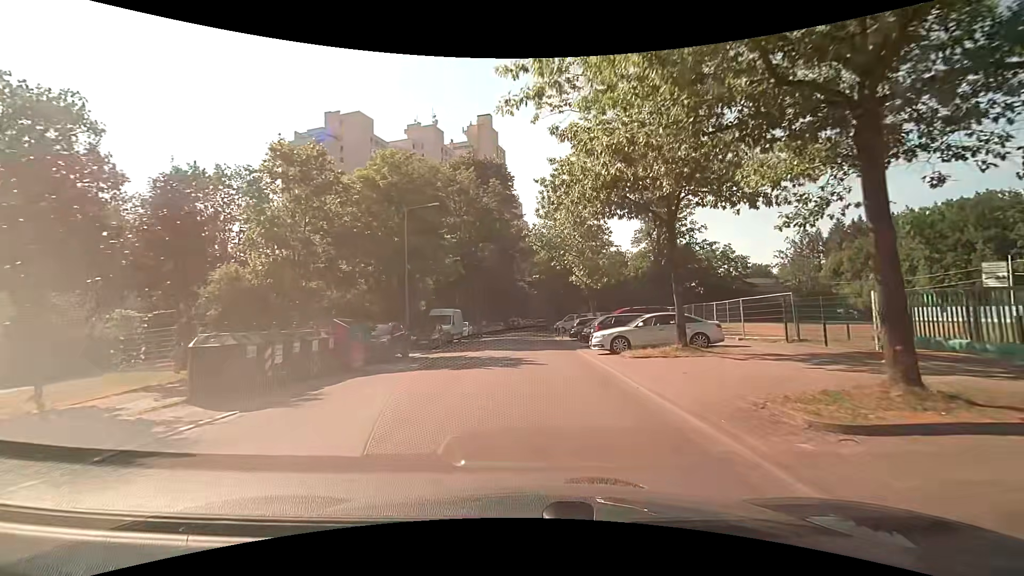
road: residential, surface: asphalt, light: Day
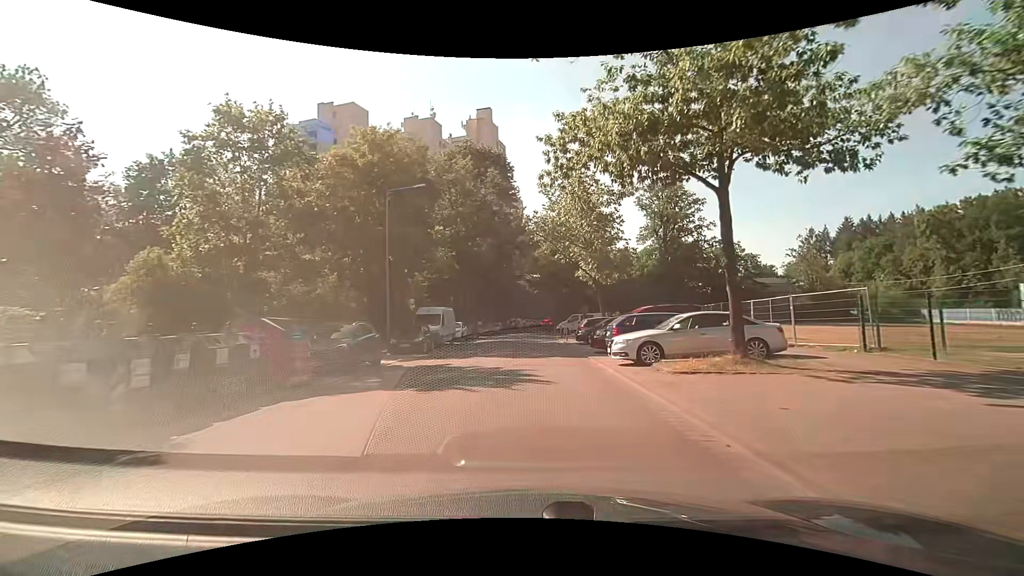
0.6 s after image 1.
(0.0, +4.5) m; 0°
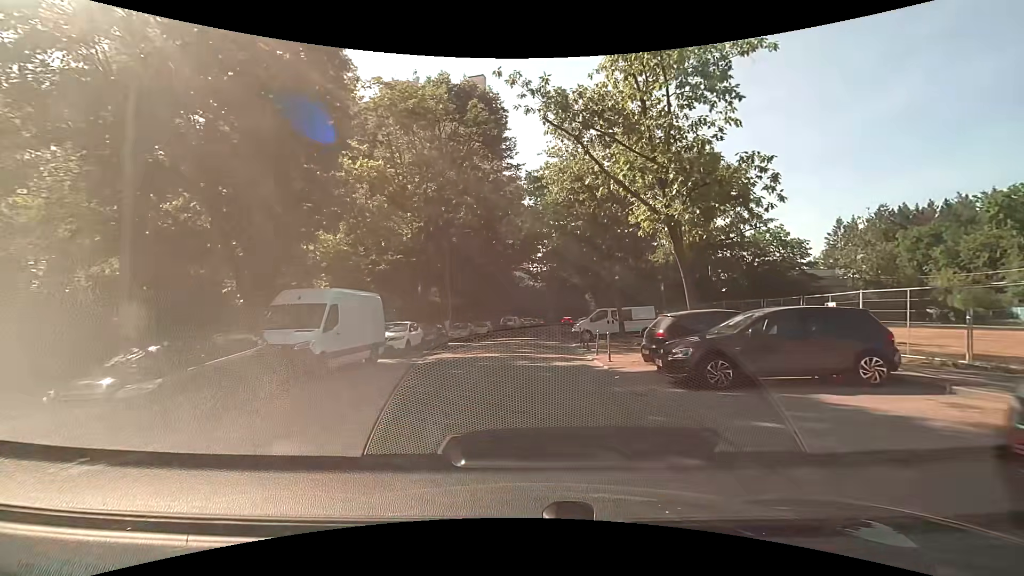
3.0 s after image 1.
(+0.1, +18.1) m; 0°
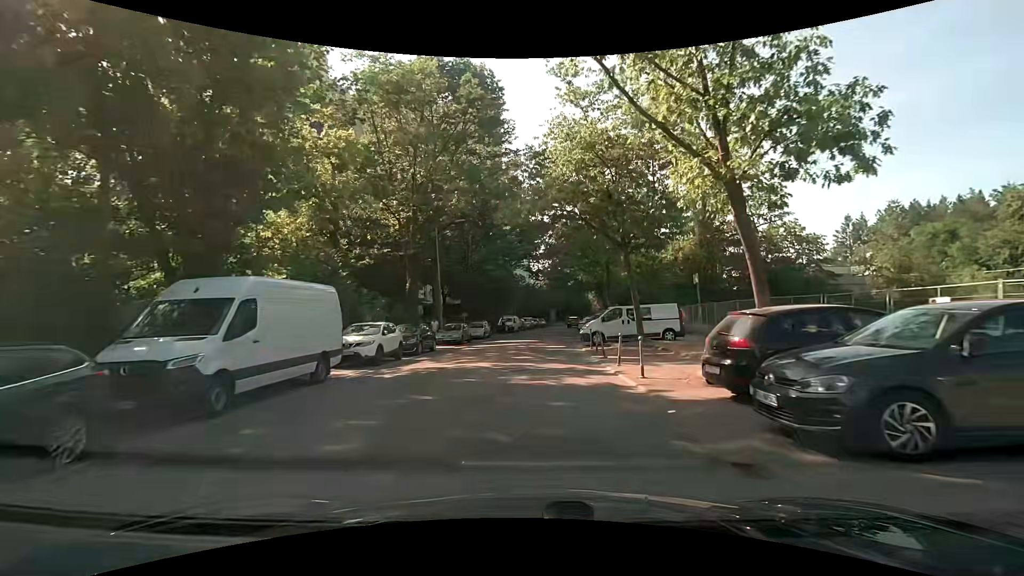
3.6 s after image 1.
(+0.1, +4.4) m; +1°
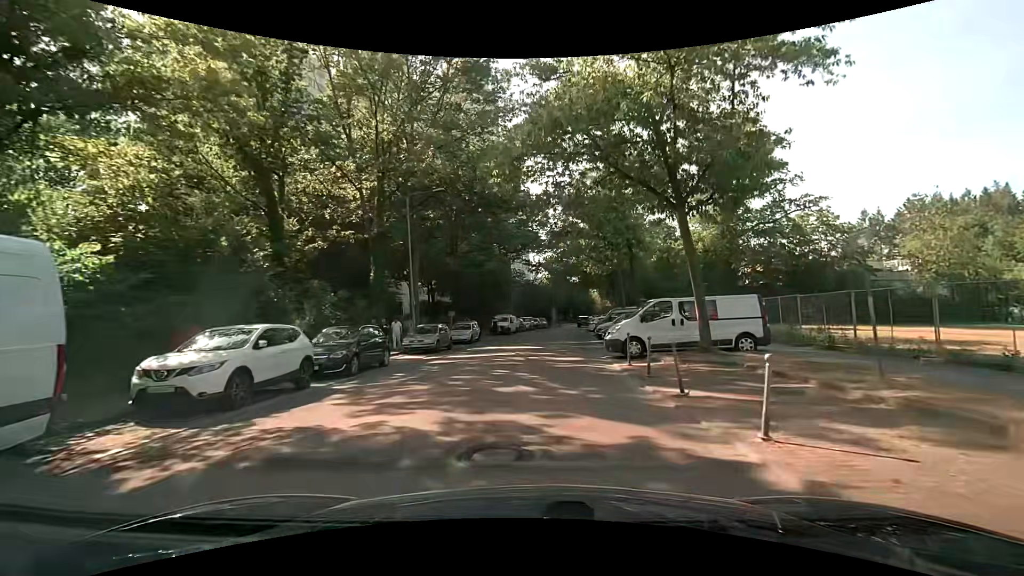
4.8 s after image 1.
(-0.1, +8.8) m; 0°
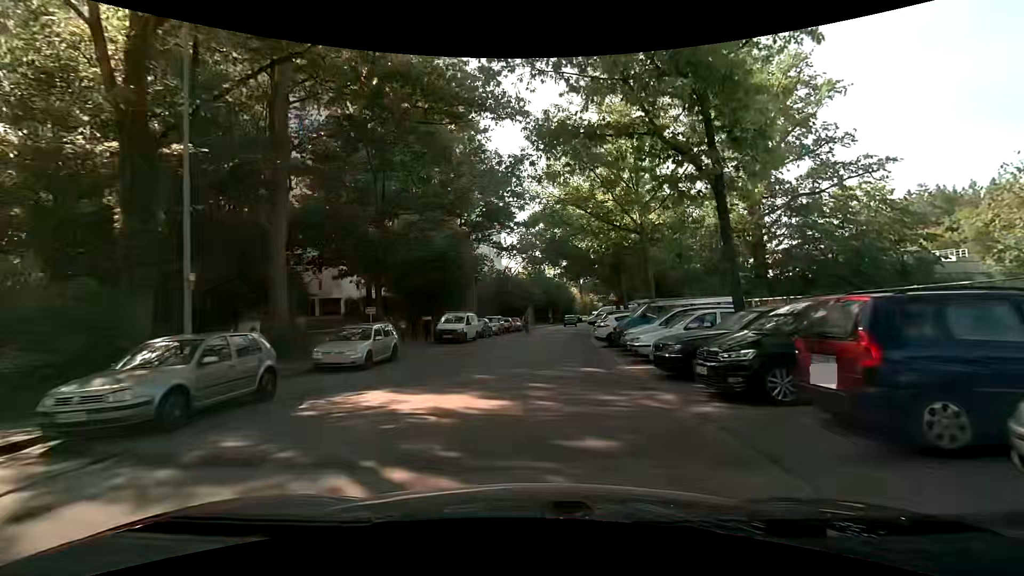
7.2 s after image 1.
(+0.3, +17.0) m; +3°
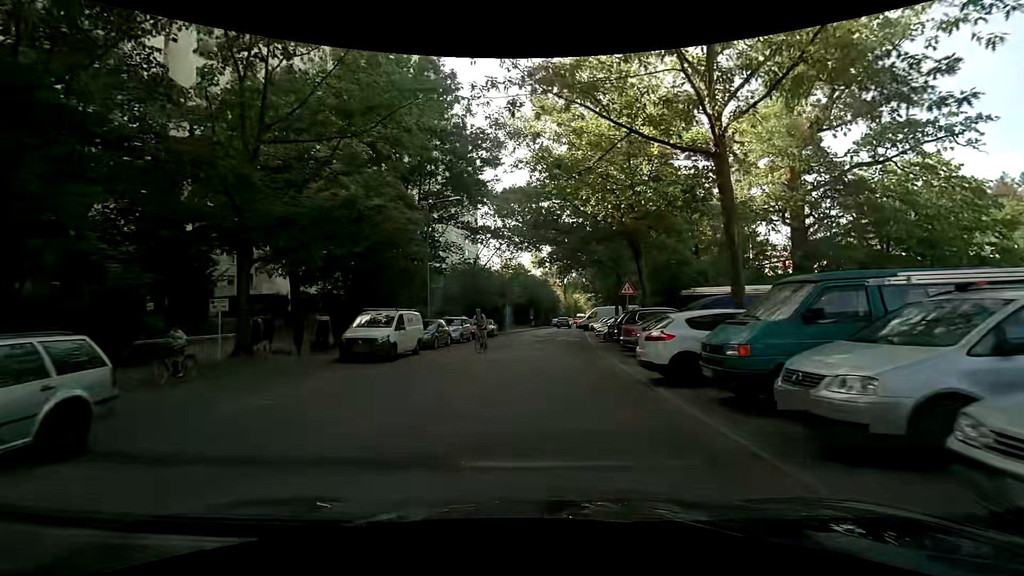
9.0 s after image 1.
(+0.3, +12.3) m; +3°
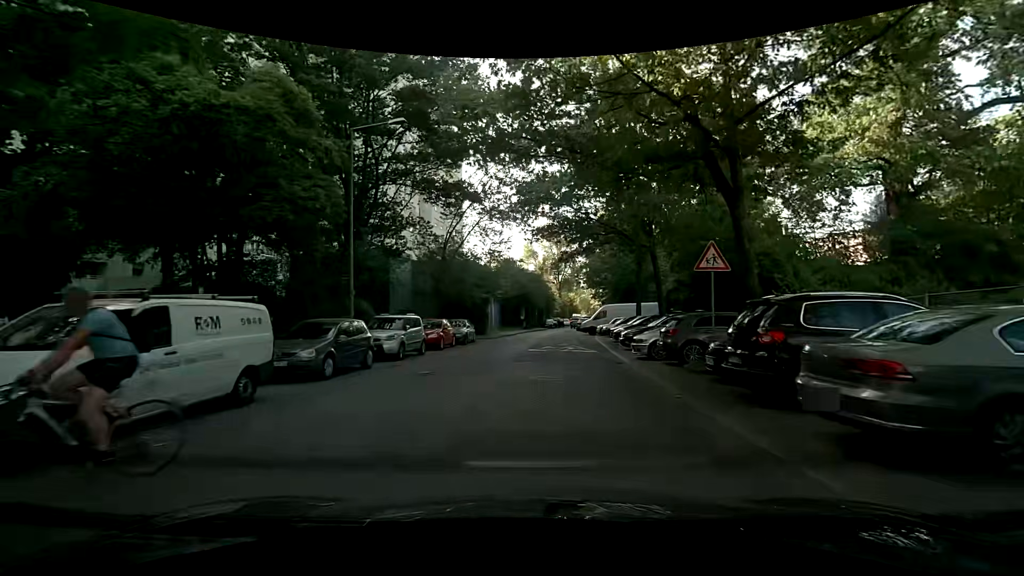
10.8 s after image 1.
(+0.1, +12.4) m; +2°
(0, +10) (0, +20) (0, +30) (+1, +40) (+1, +50) (+2, +60) (+4, +70) (+6, +79) (+9, +89) (+11, +99) m
